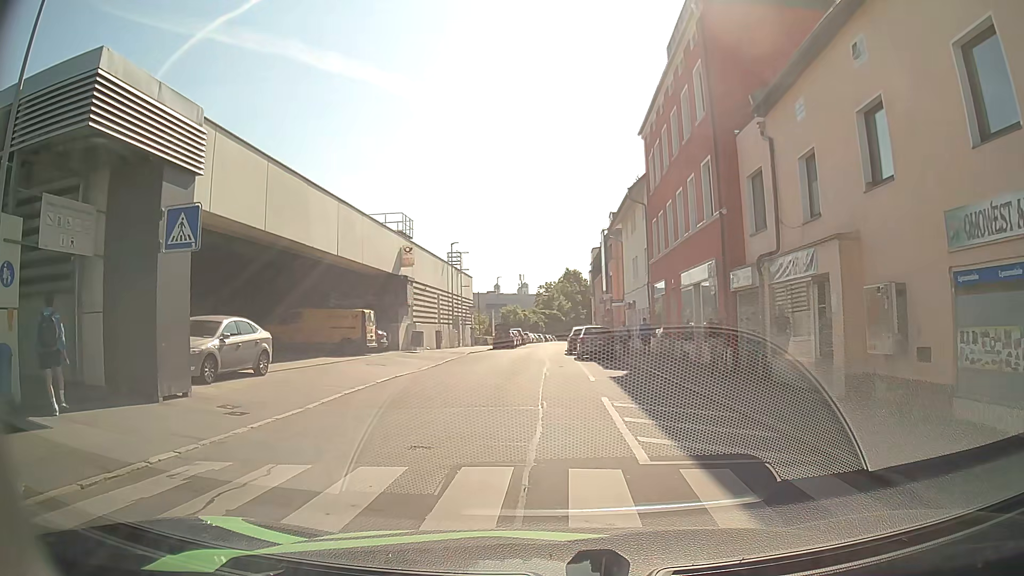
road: residential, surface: asphalt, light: Day
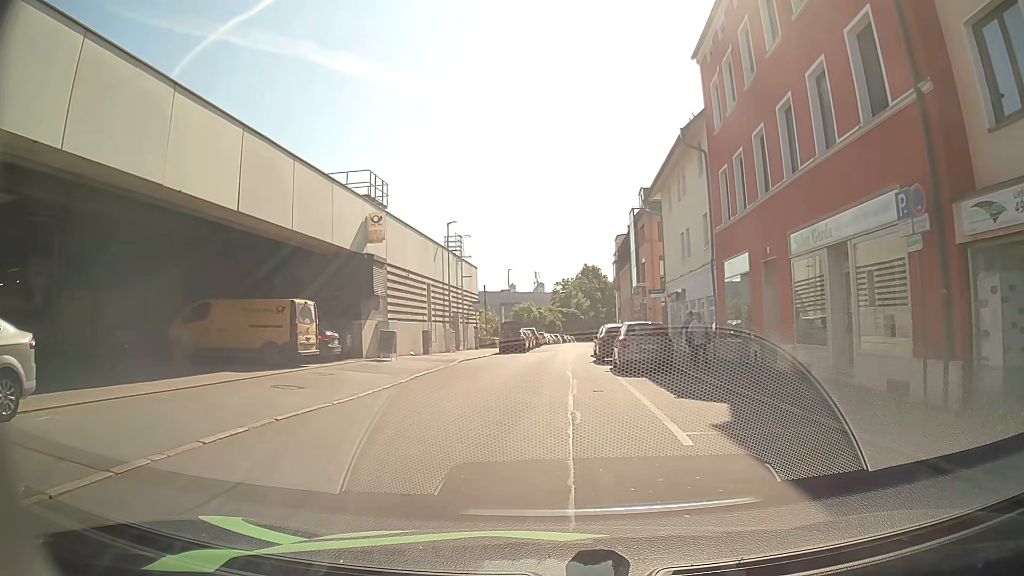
(-0.3, +10.4) m; -1°
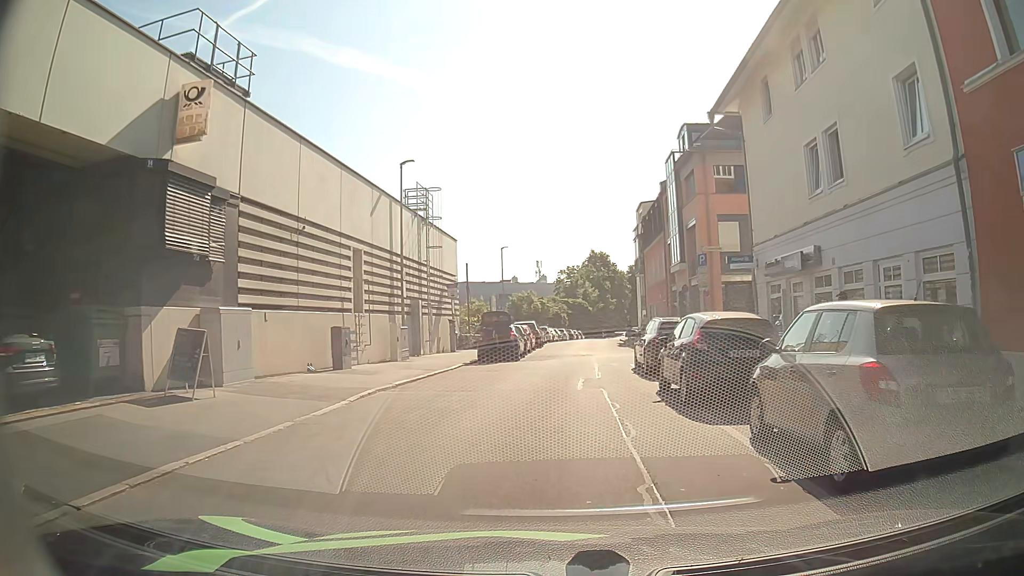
(-0.4, +15.1) m; 0°
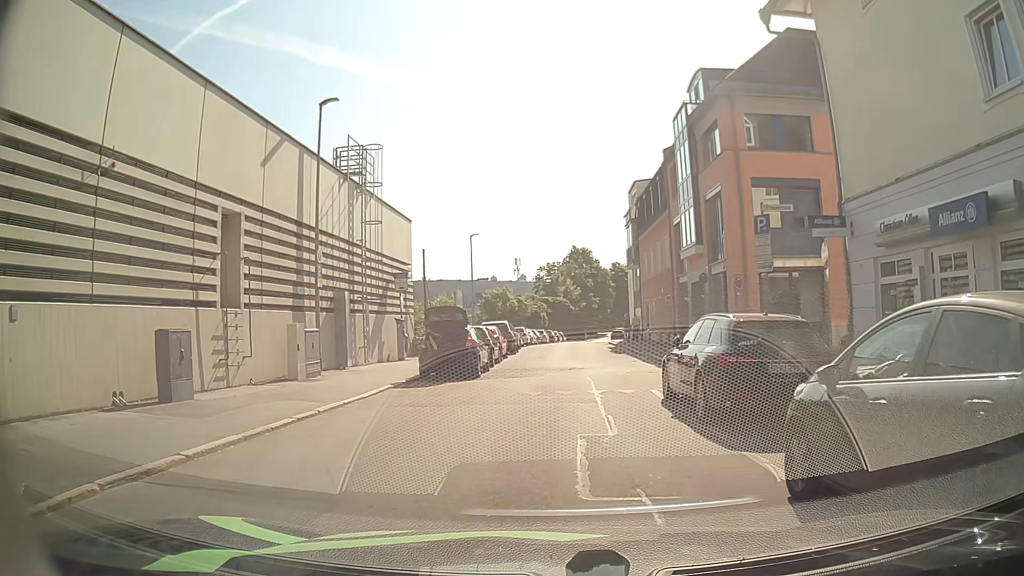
(0.0, +8.2) m; 0°
